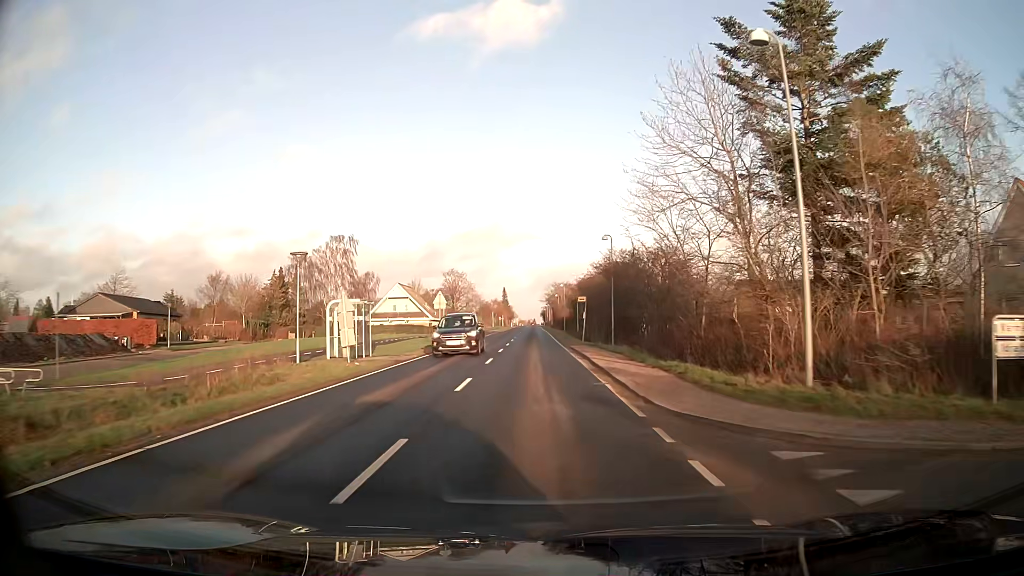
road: tertiary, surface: asphalt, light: Day
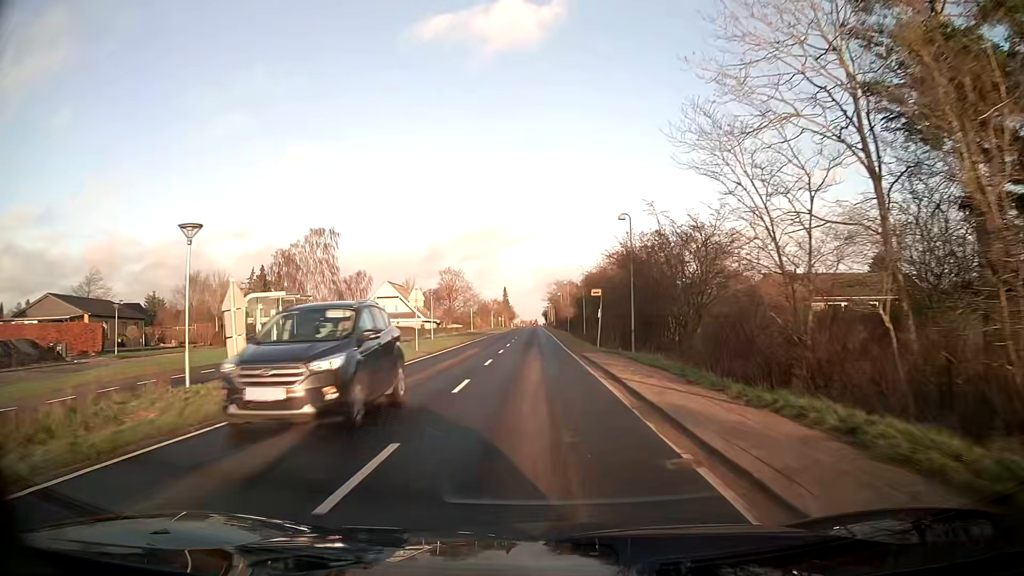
(0.0, +8.2) m; 0°
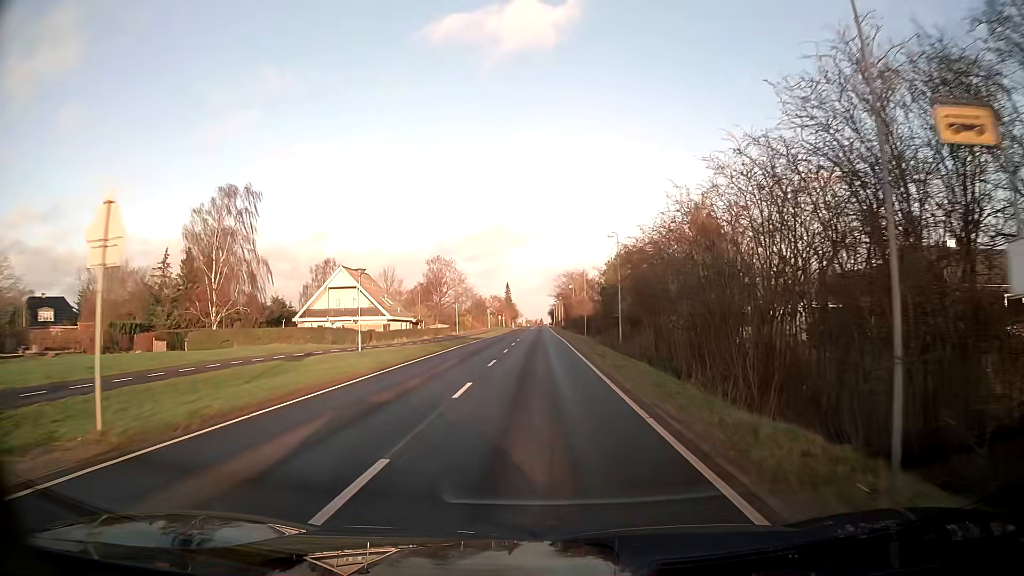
(-0.2, +24.7) m; -1°
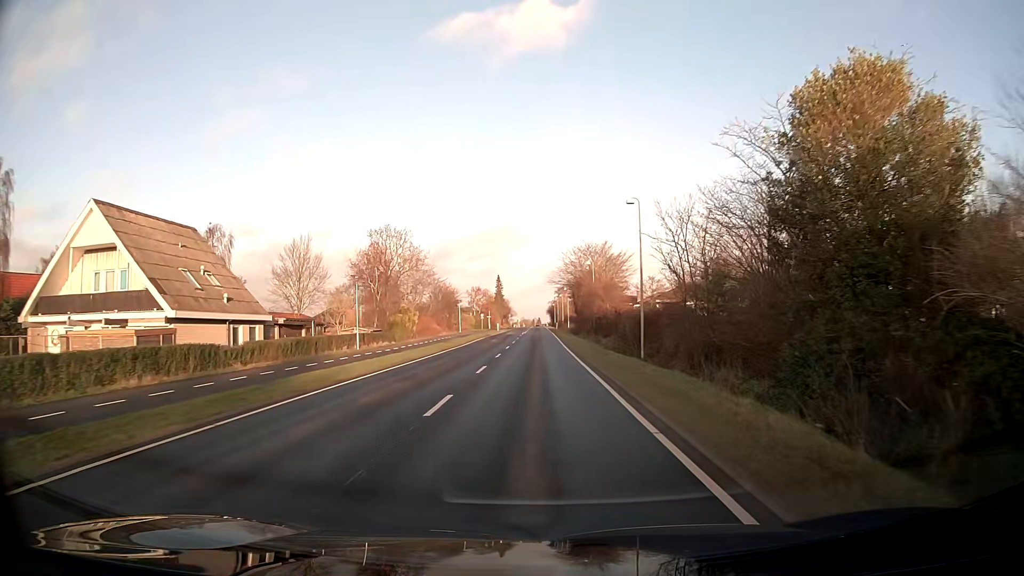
(+0.2, +42.0) m; 0°
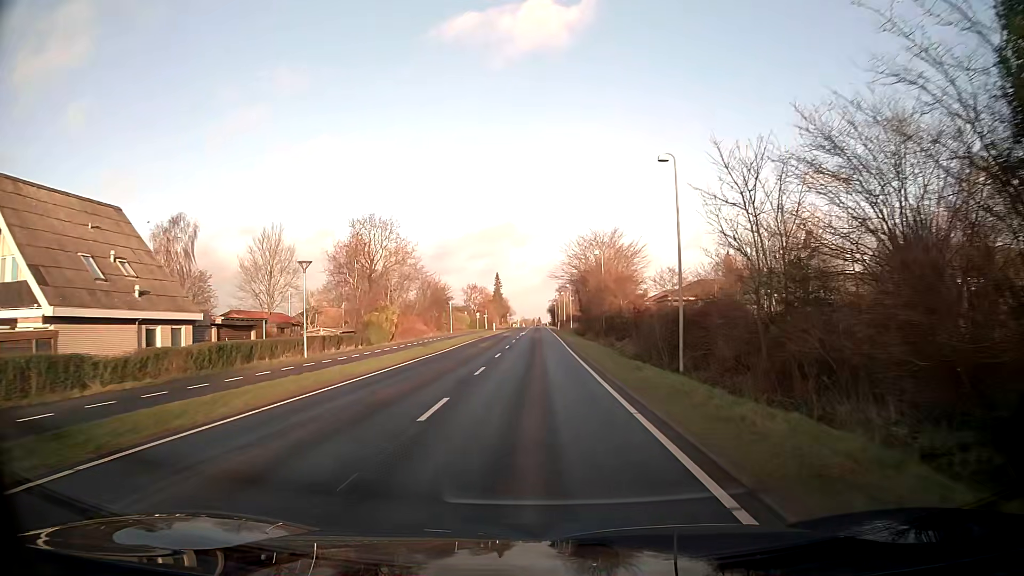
(0.0, +8.4) m; 0°
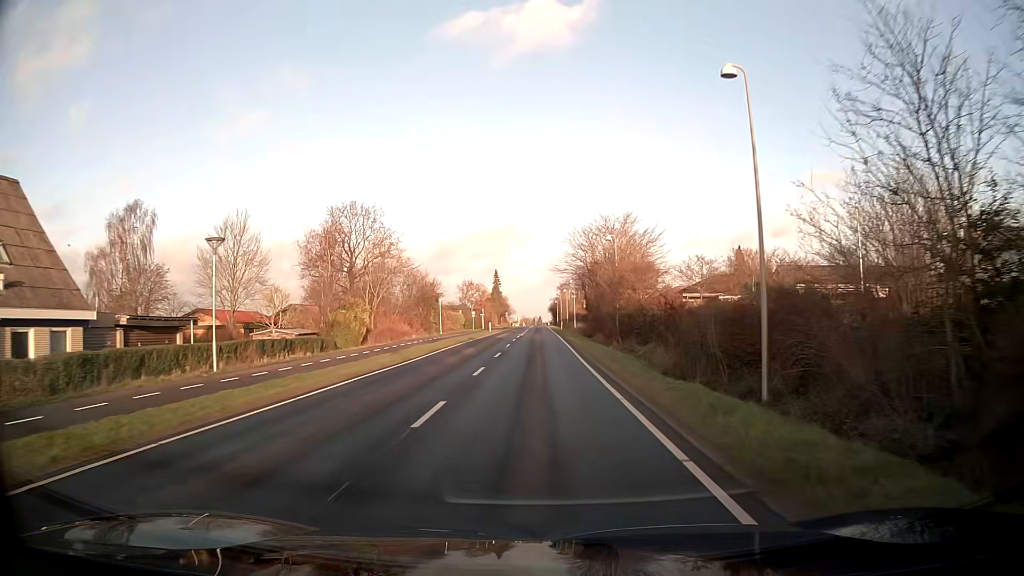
(0.0, +8.4) m; 0°
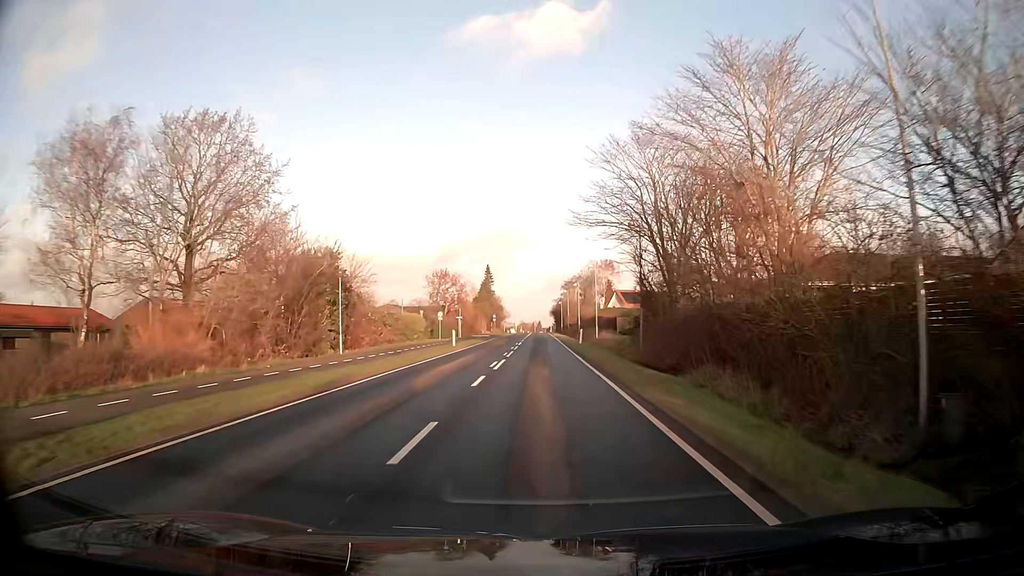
(-0.3, +34.0) m; 0°
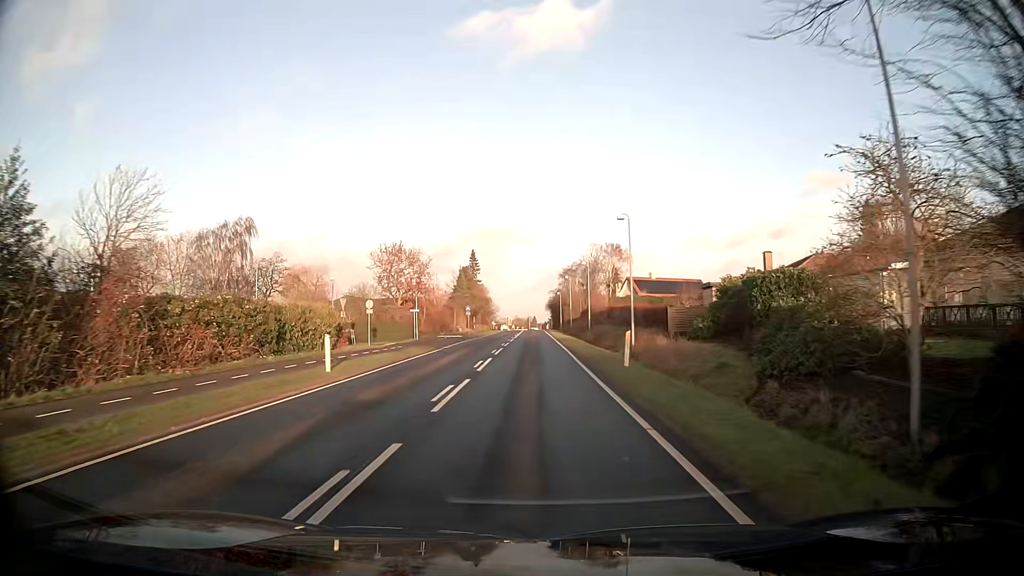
(+0.2, +25.6) m; 0°
(0, +10) (0, +20) (0, +30) (0, +40) (0, +50) (0, +60) (0, +70) (0, +80) (0, +90) (-1, +100) m
